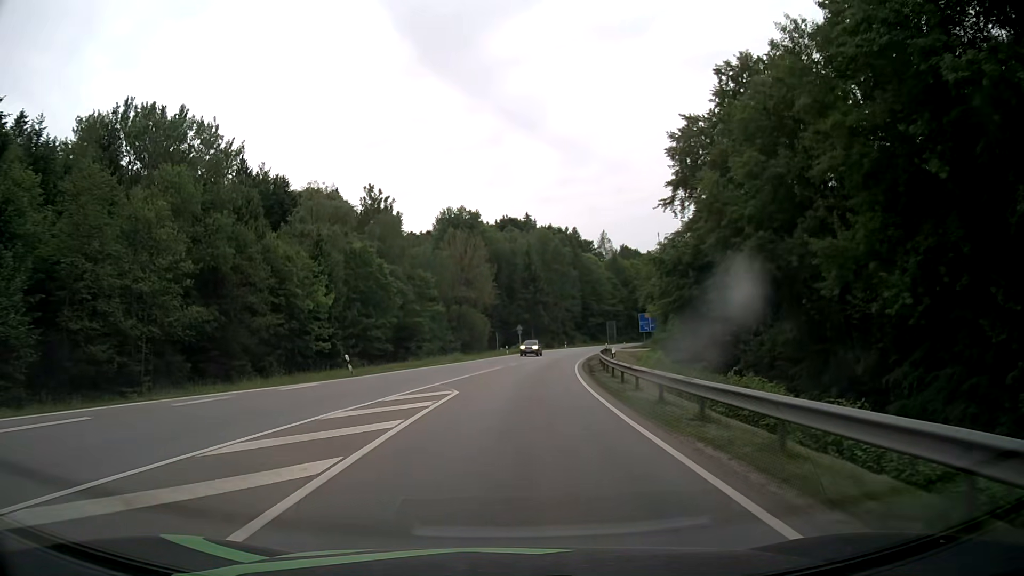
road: secondary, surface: asphalt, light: Day
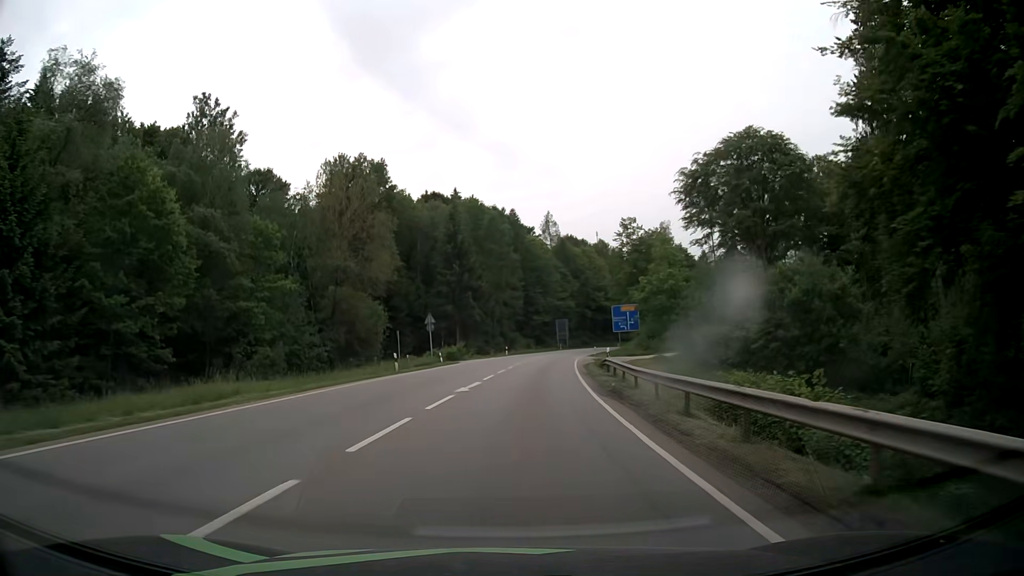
(+2.0, +39.0) m; +5°
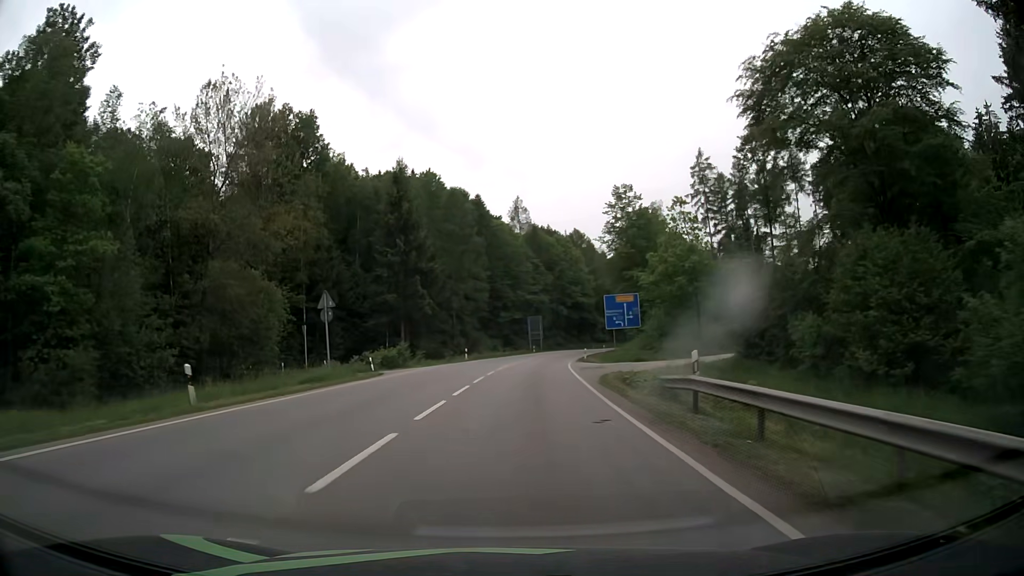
(+0.7, +20.5) m; +3°
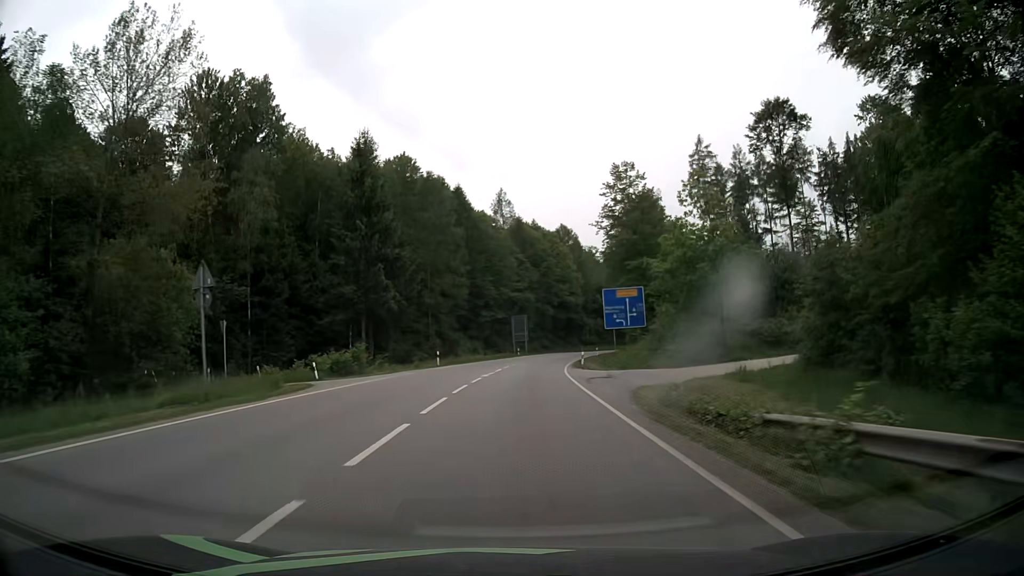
(+0.1, +10.4) m; +2°
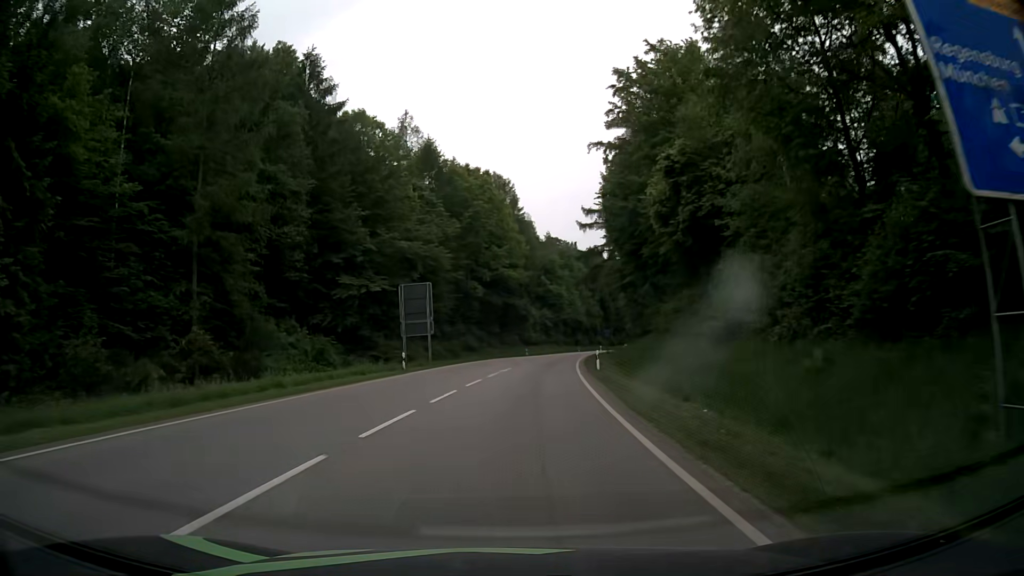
(+2.8, +51.6) m; +6°
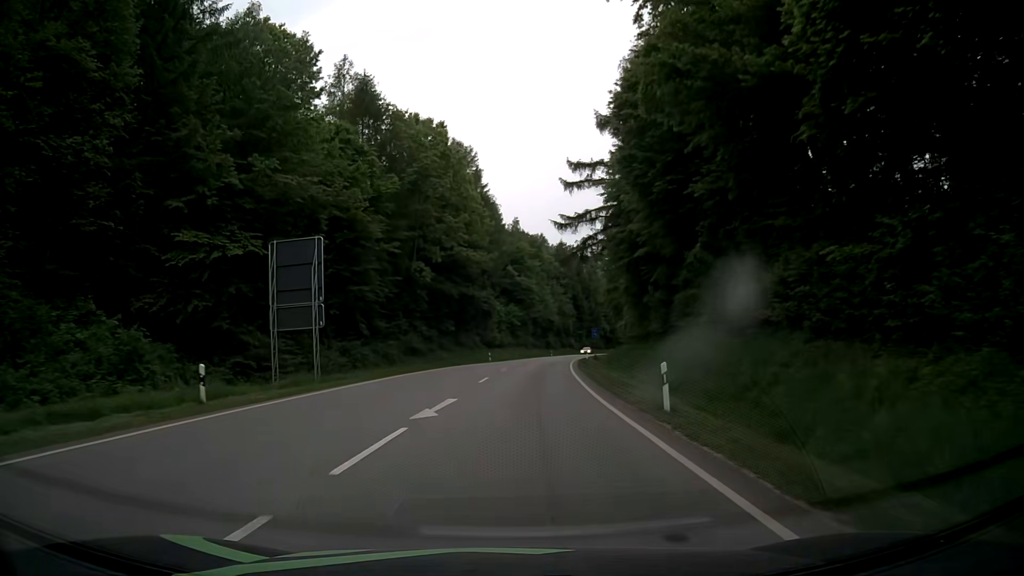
(+0.5, +21.0) m; +3°
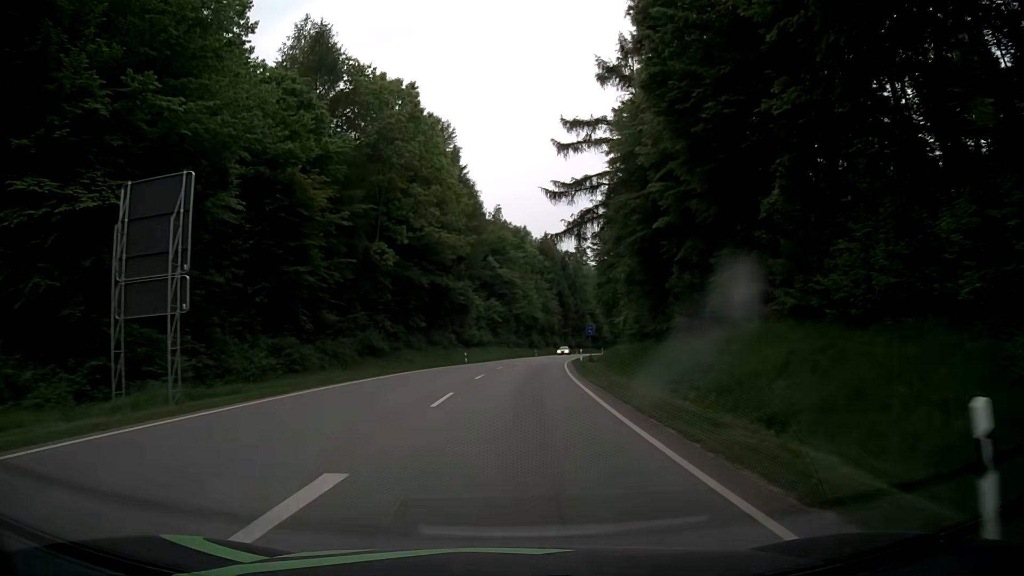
(+0.1, +10.6) m; +2°
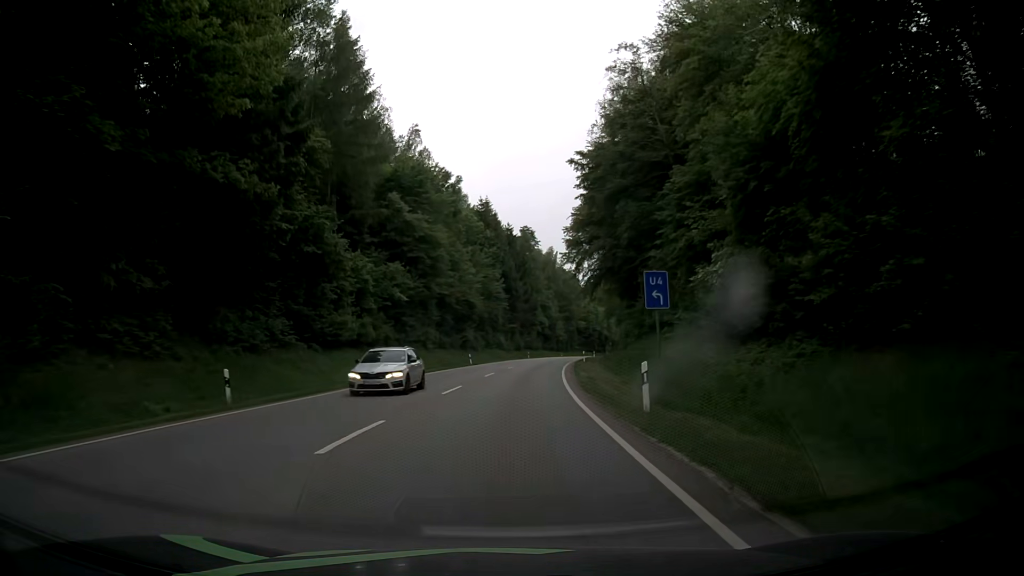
(+1.8, +42.7) m; +5°
(0, +10) (0, +20) (+1, +30) (+2, +40) (+2, +50) (+3, +60) (+5, +70) (+6, +80) (+8, +90) (+9, +99) m
